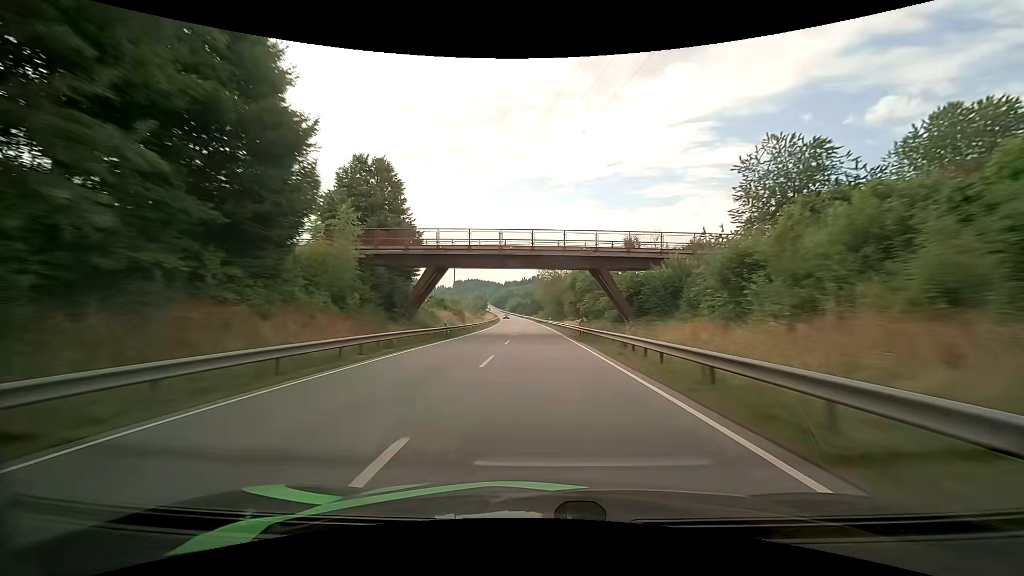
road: primary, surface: asphalt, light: Day
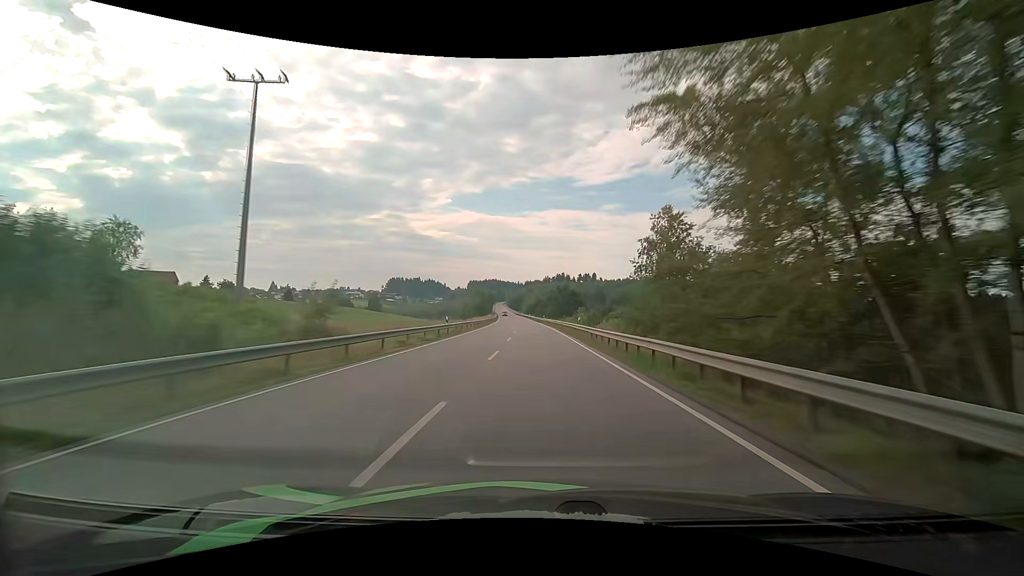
(-2.3, +92.1) m; -3°
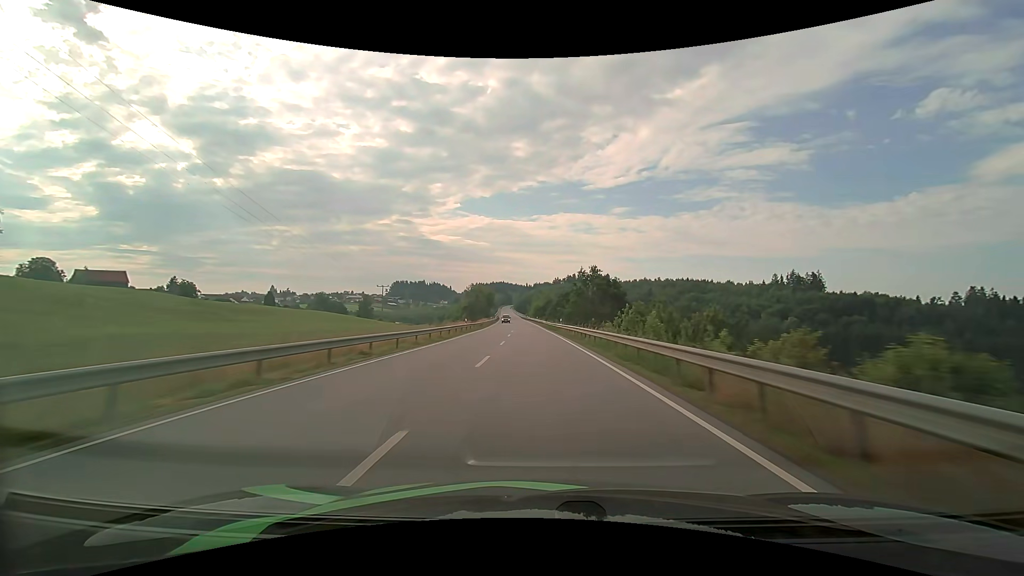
(-0.3, +37.4) m; -1°
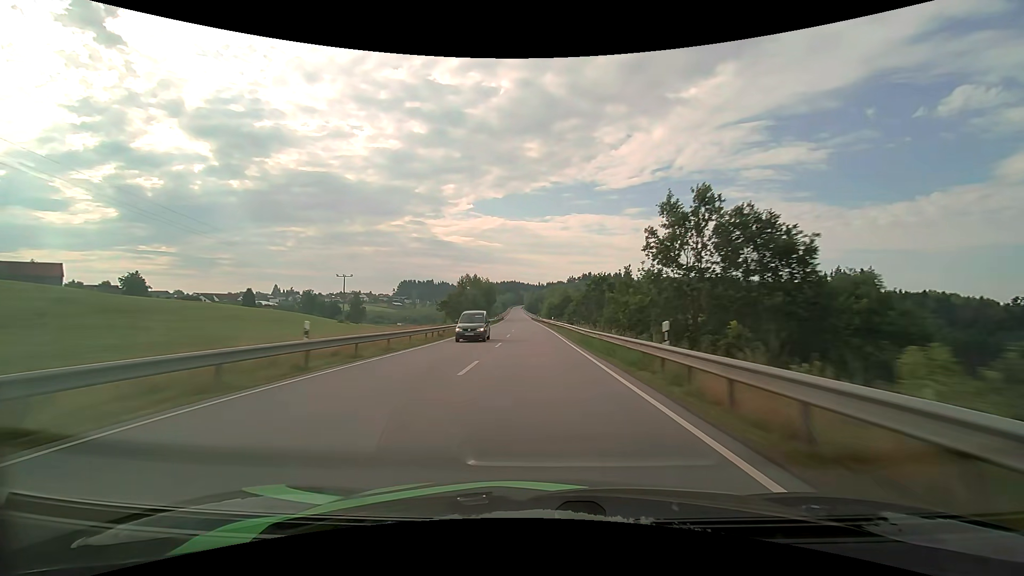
(-0.5, +37.5) m; -1°
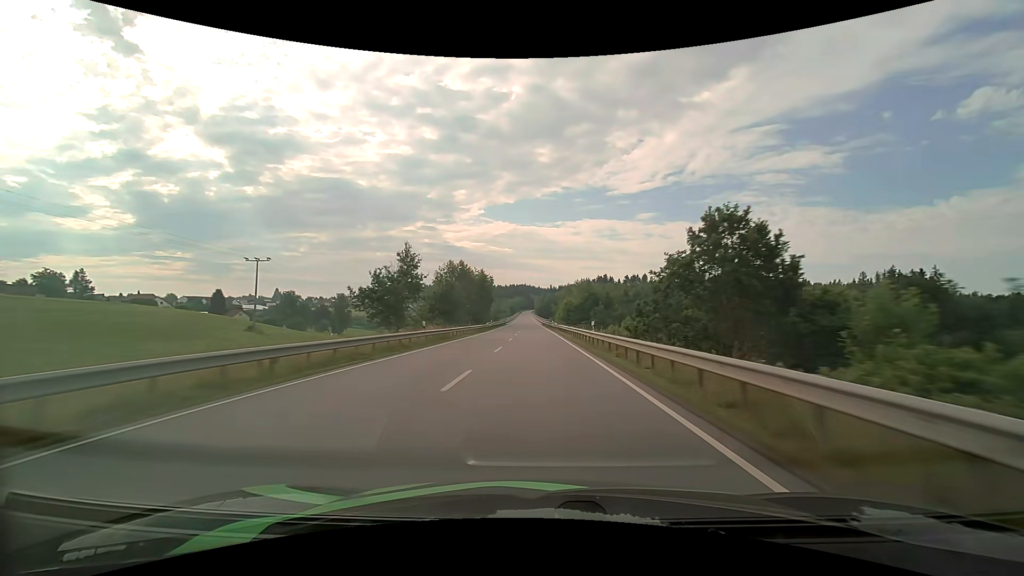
(-0.5, +37.9) m; -2°
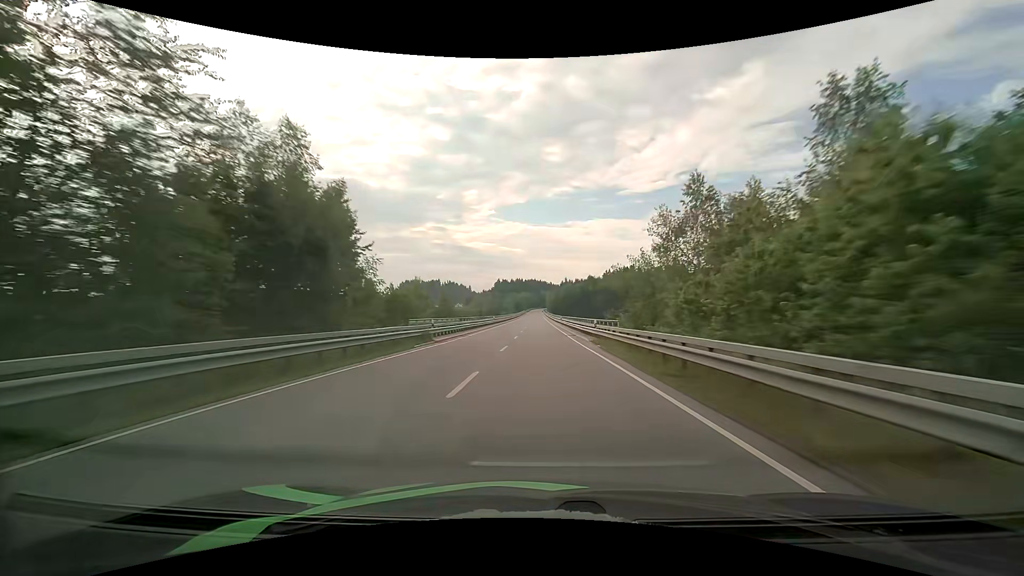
(-1.3, +95.5) m; -1°
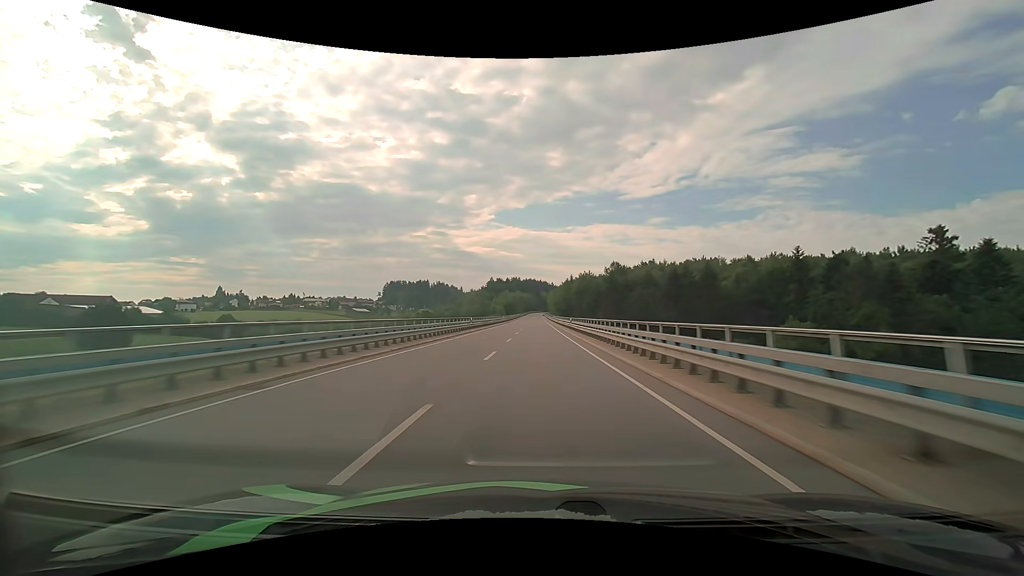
(+0.1, +76.7) m; 0°
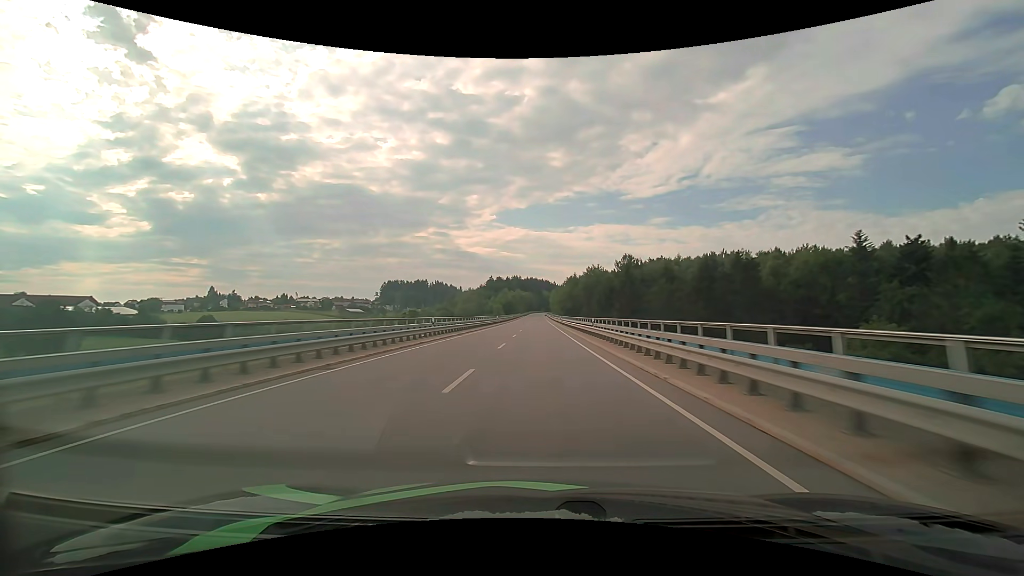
(0.0, +19.1) m; 0°
(0, +10) (0, +20) (0, +30) (0, +40) (0, +50) (0, +60) (0, +70) (0, +80) (0, +90) (0, +100) m
